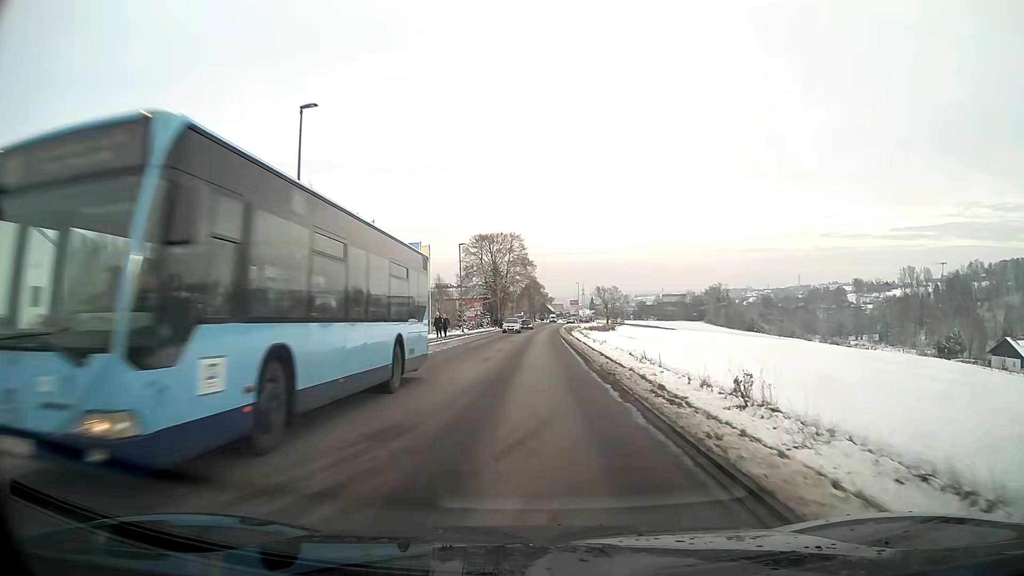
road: tertiary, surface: asphalt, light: Day
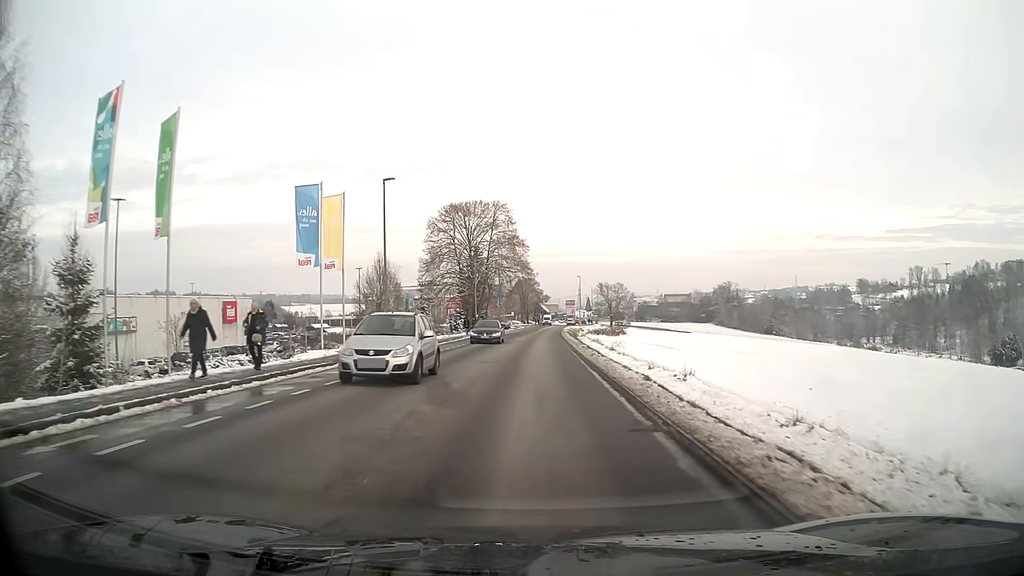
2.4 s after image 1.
(+0.2, +29.3) m; +1°
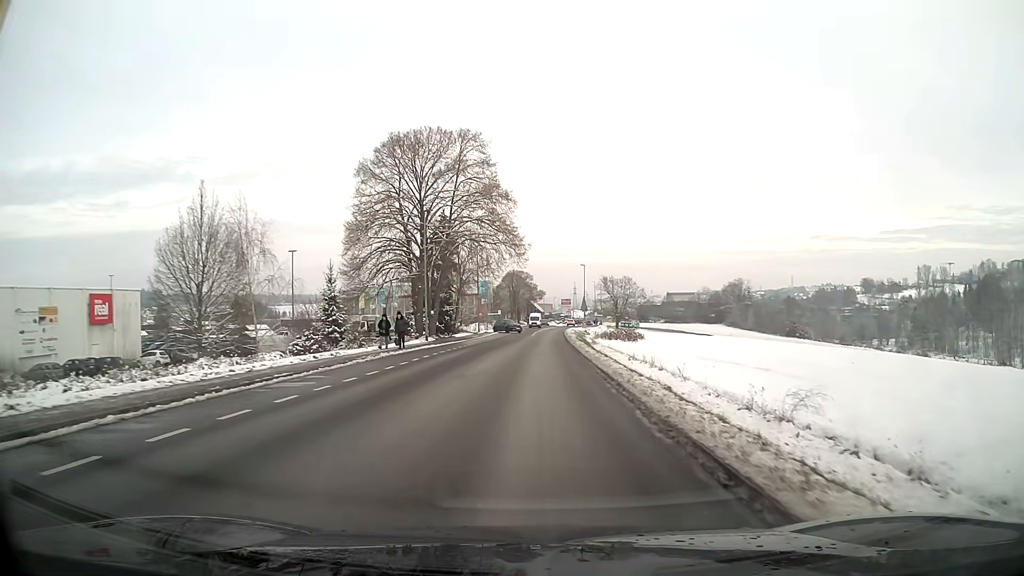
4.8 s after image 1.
(+0.2, +29.3) m; +1°
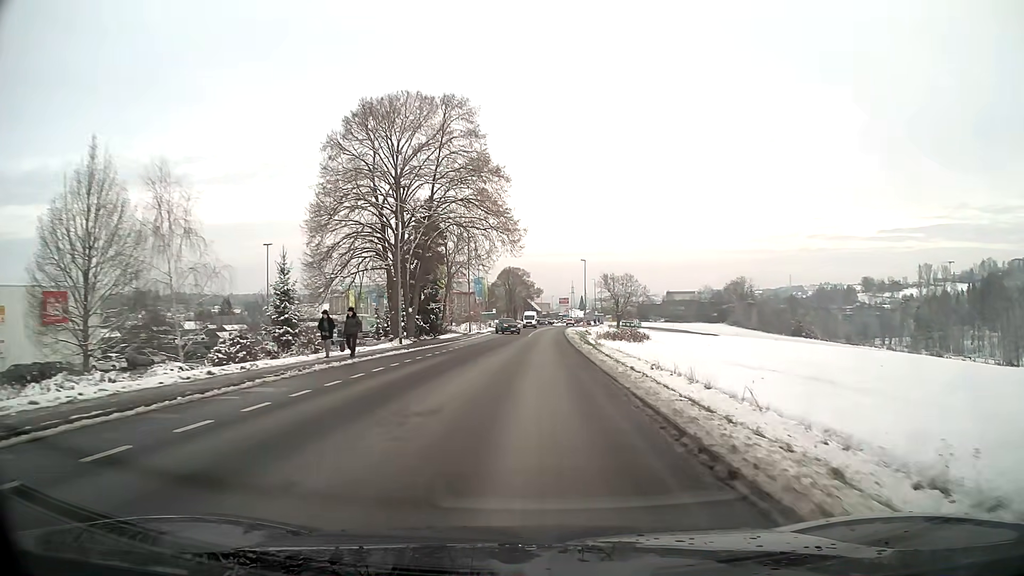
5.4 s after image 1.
(0.0, +7.4) m; 0°
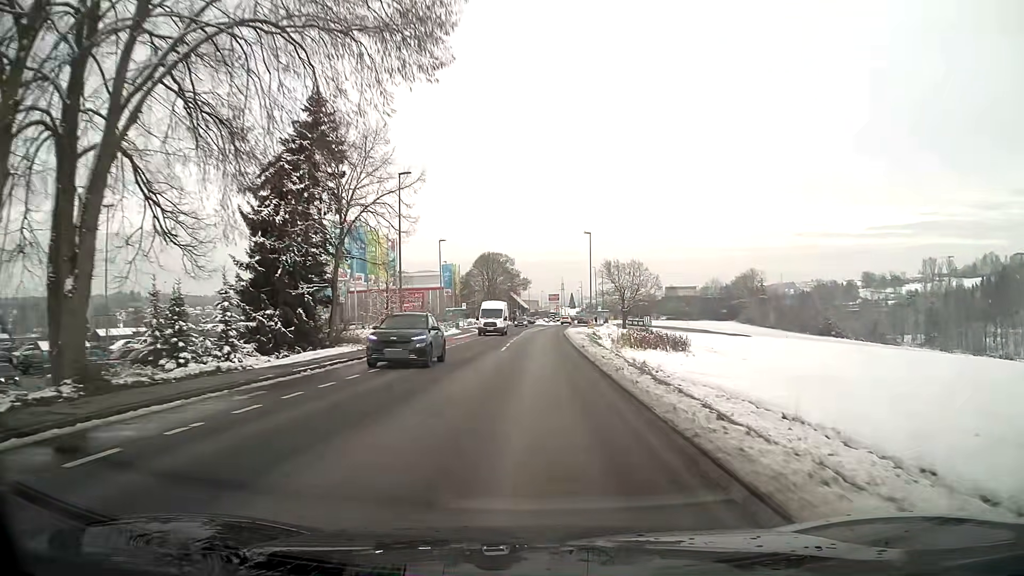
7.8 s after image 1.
(+0.3, +30.4) m; +1°
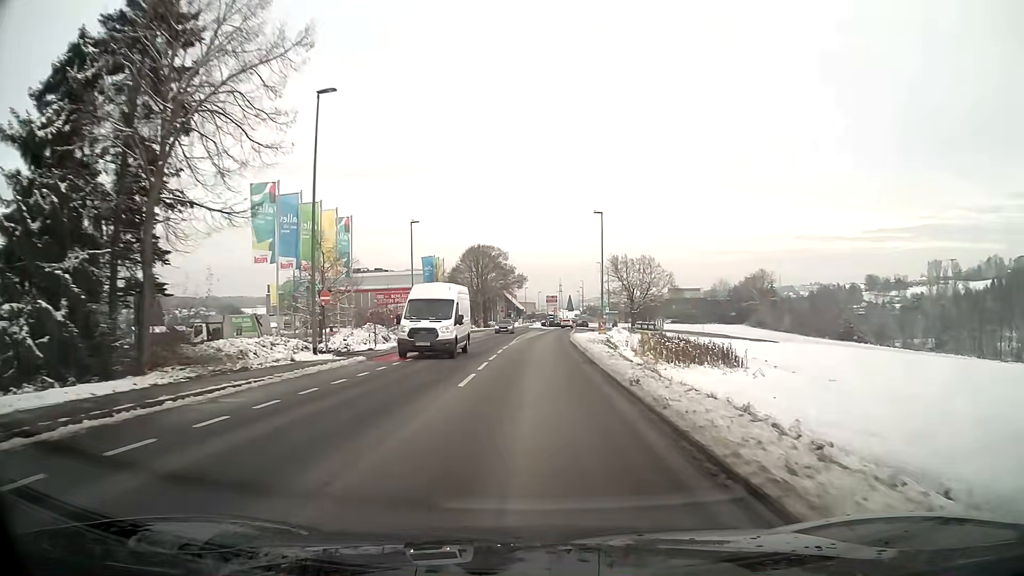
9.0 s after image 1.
(0.0, +15.5) m; 0°
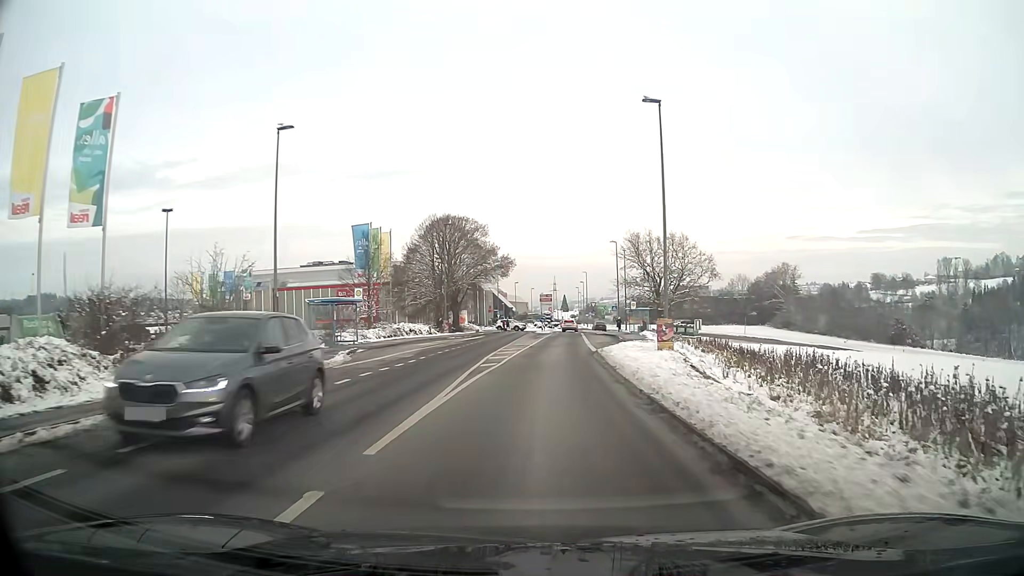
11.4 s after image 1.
(+0.2, +29.9) m; +1°
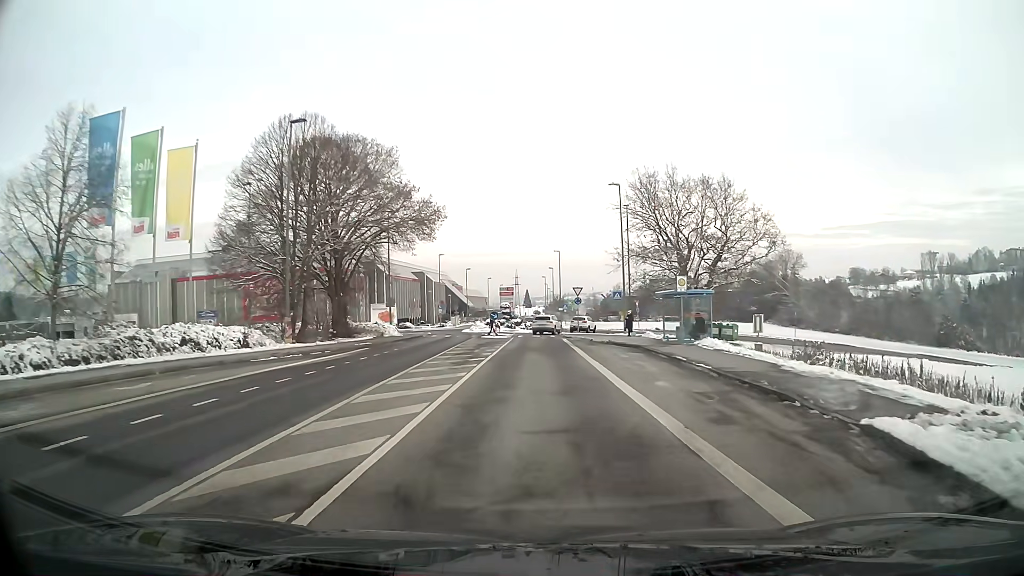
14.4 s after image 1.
(+0.9, +31.9) m; +3°
(0, +10) (0, +20) (0, +30) (0, +40) (0, +50) (+3, +59) (+5, +69) (+2, +78) (0, +88) (-1, +98) m
